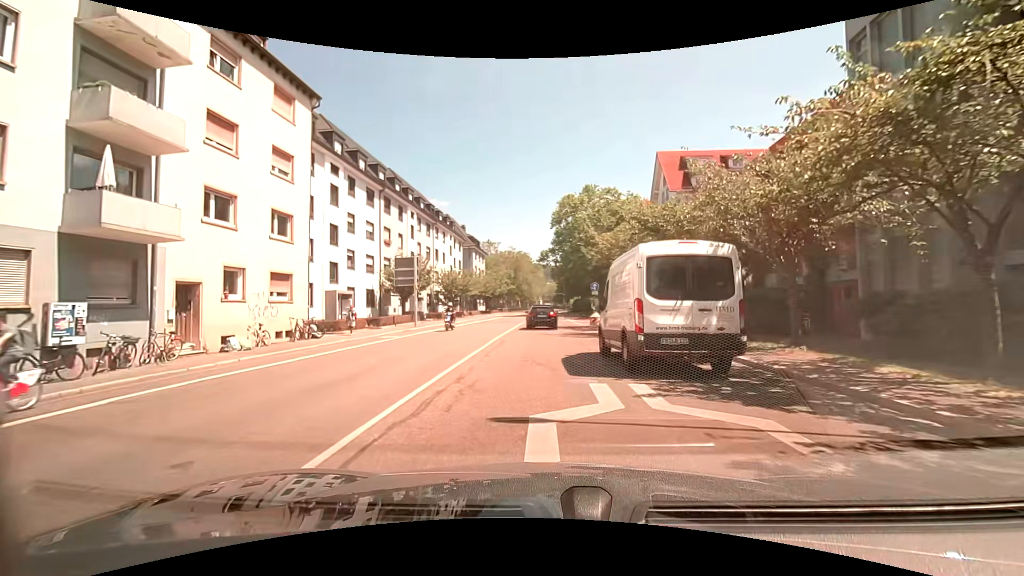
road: secondary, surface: asphalt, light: Day
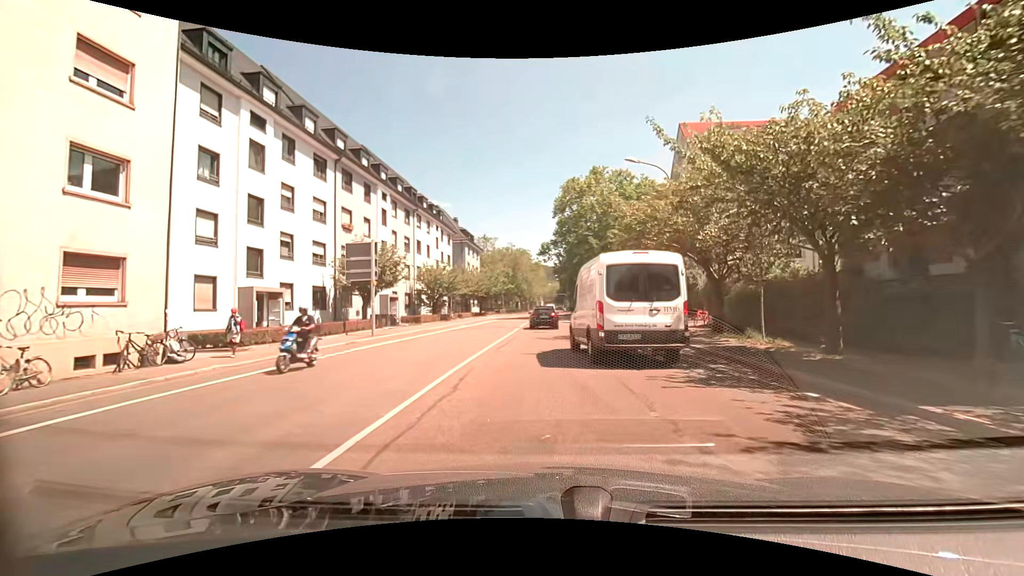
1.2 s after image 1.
(0.0, +9.6) m; -1°
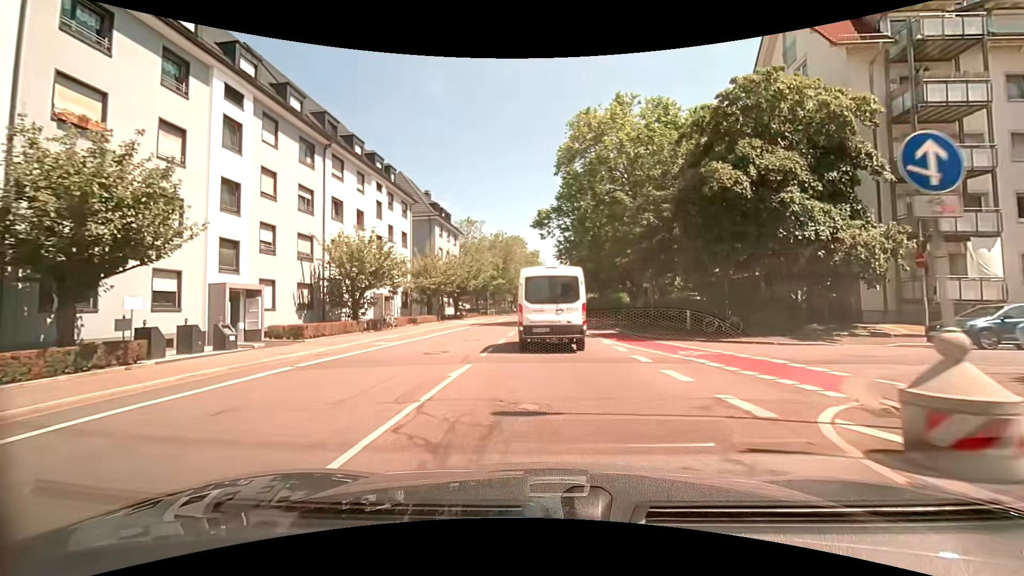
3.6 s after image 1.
(+0.3, +21.0) m; +1°
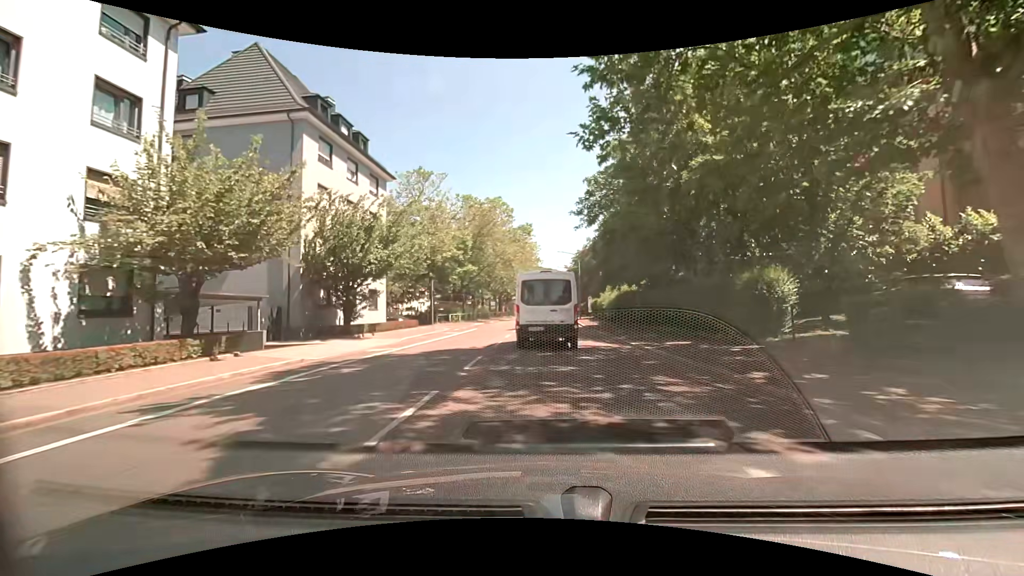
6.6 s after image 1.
(-0.1, +31.5) m; 0°
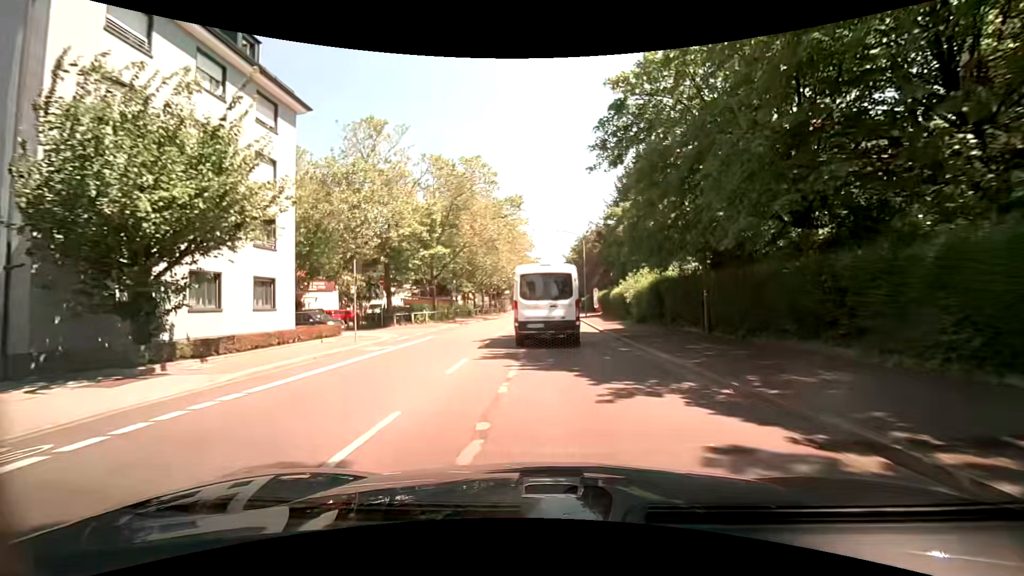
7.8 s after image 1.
(+0.1, +13.6) m; 0°
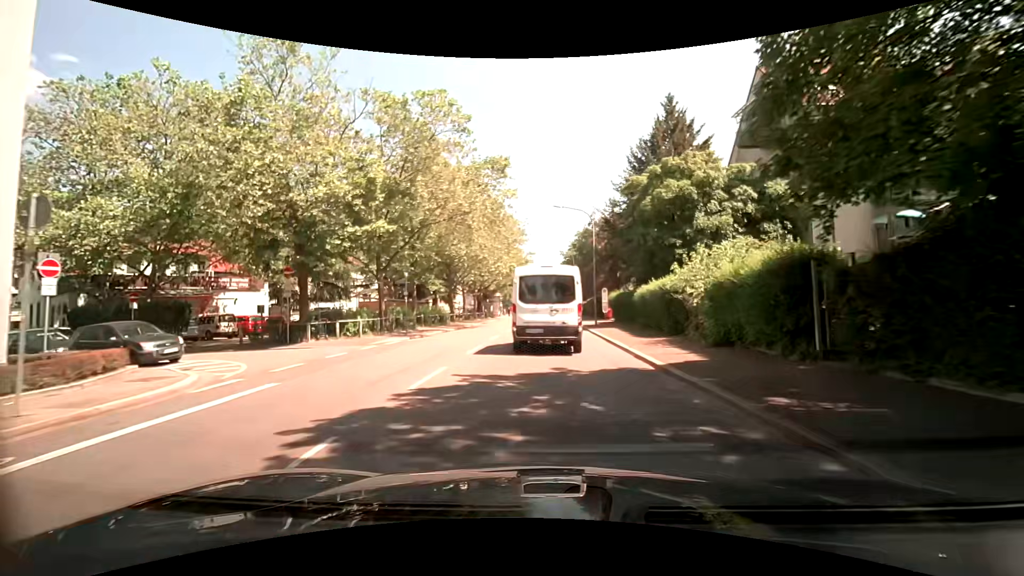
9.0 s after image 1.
(+0.1, +13.2) m; +1°
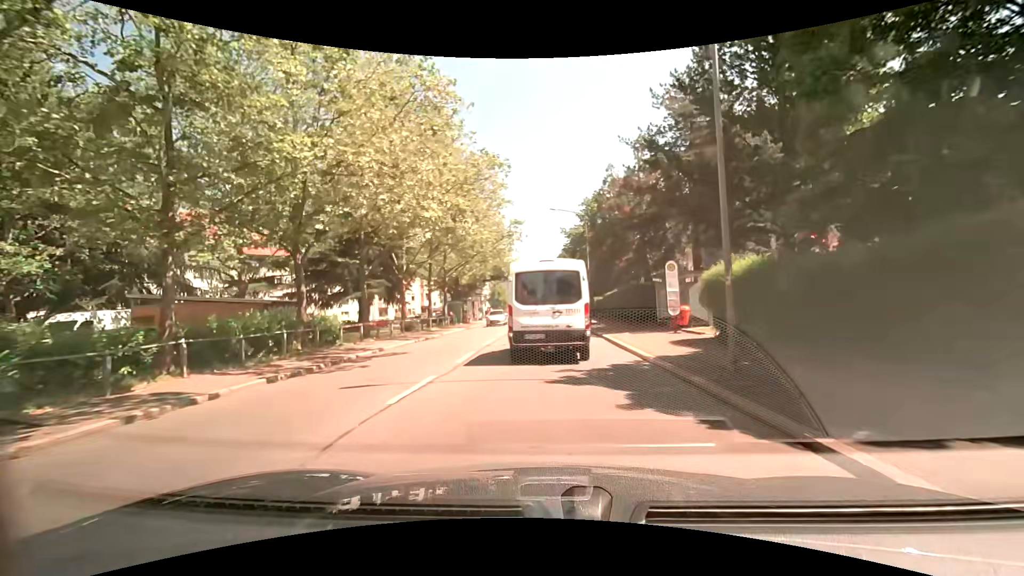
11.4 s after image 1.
(0.0, +25.1) m; +1°
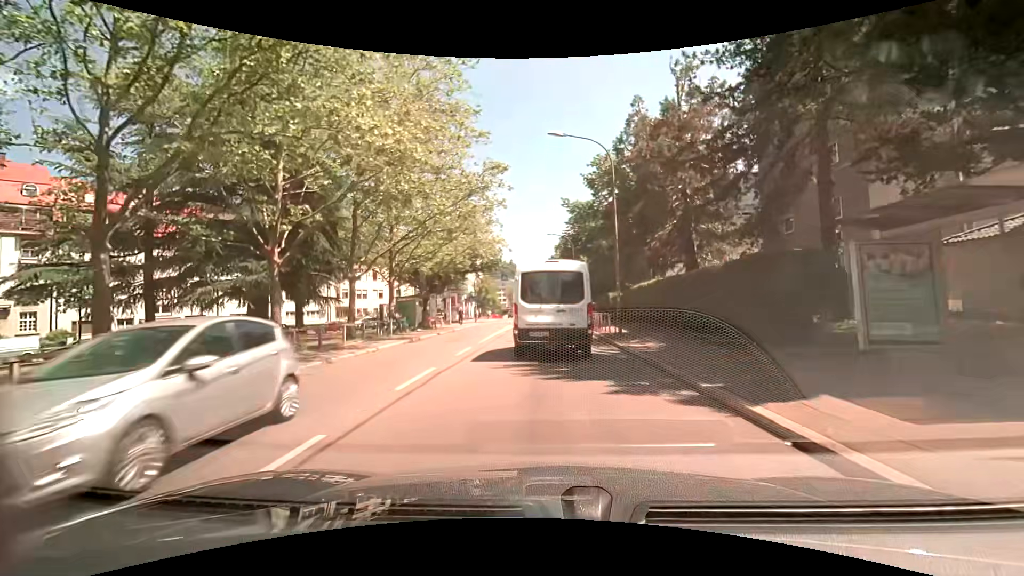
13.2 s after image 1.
(-0.1, +16.7) m; 0°
(0, +10) (0, +20) (0, +30) (0, +40) (0, +50) (0, +60) (+1, +70) (0, +80) (0, +90) (0, +100) m
